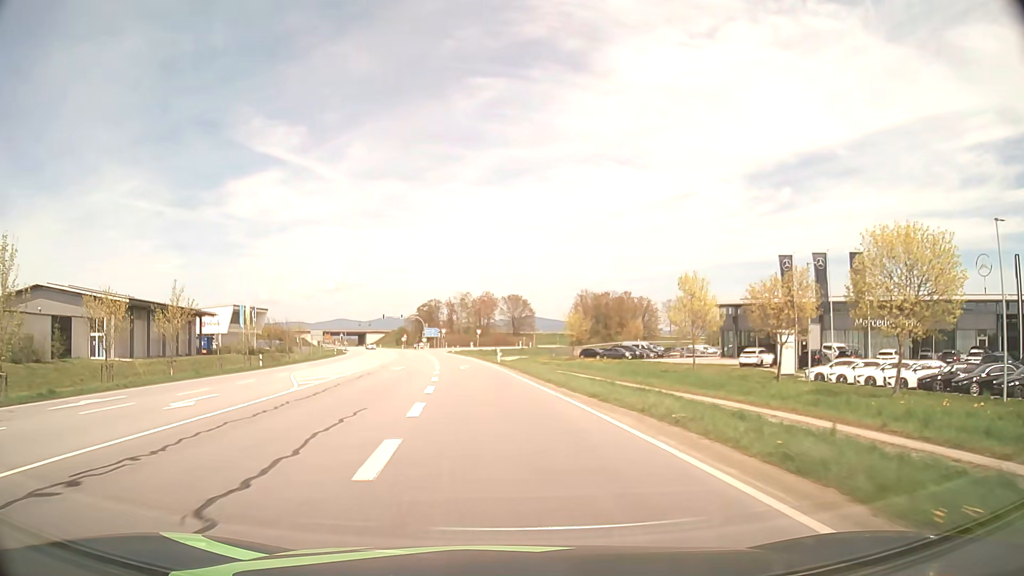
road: secondary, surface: asphalt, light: Day
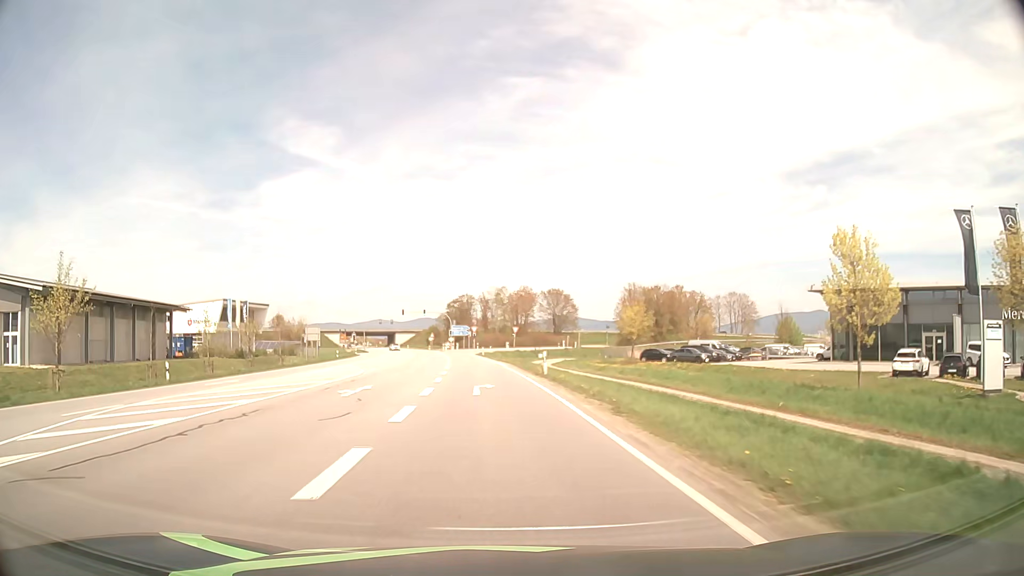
(-0.5, +19.1) m; -3°
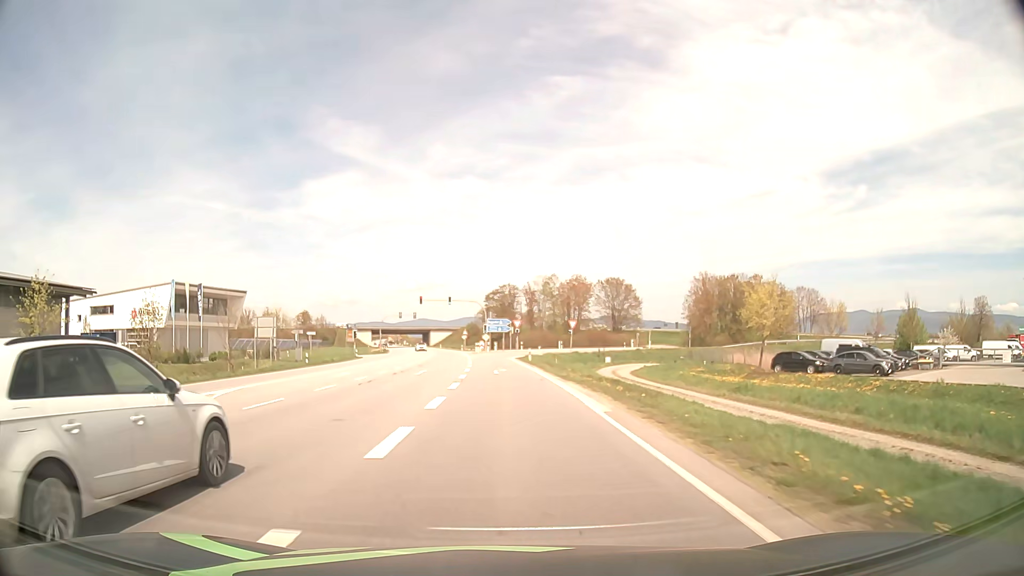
(-1.1, +28.0) m; -4°
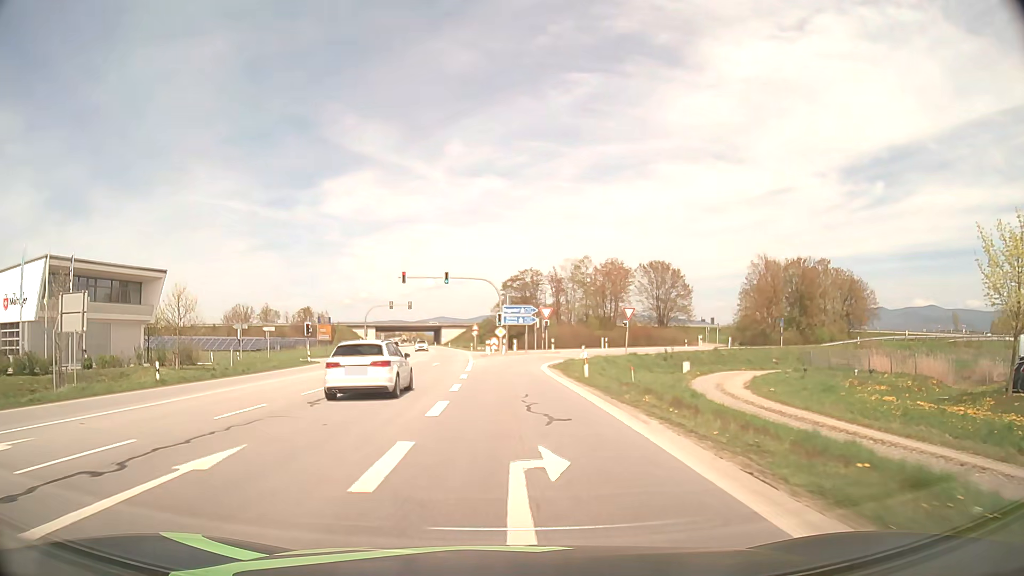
(-0.4, +26.1) m; -2°
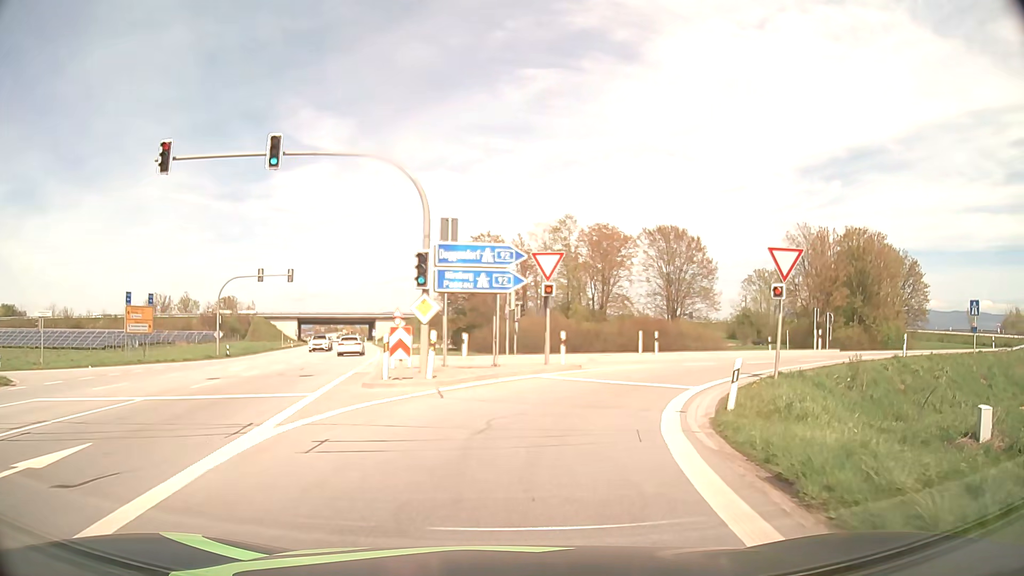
(+0.1, +35.2) m; +4°
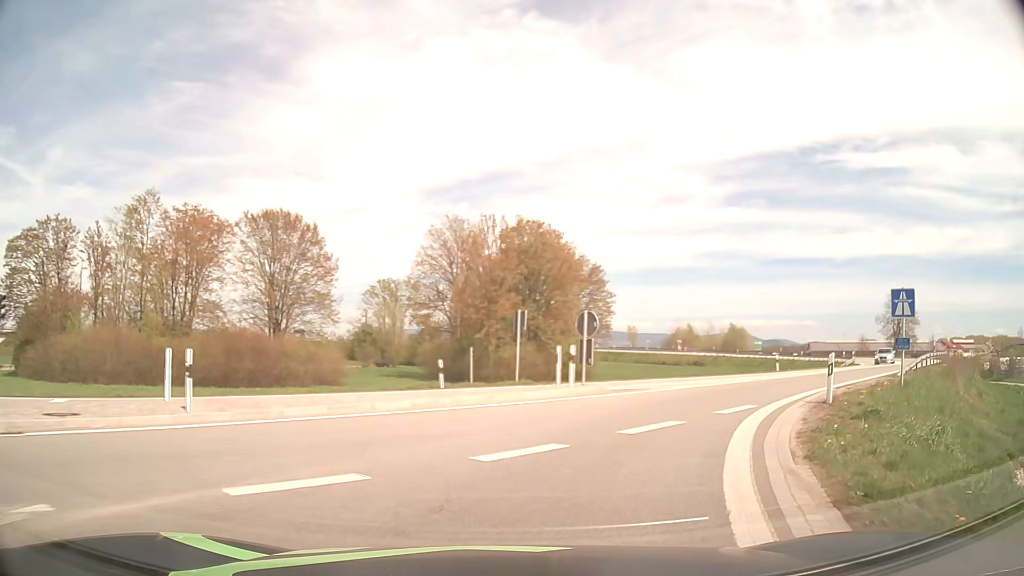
(+5.2, +20.3) m; +32°
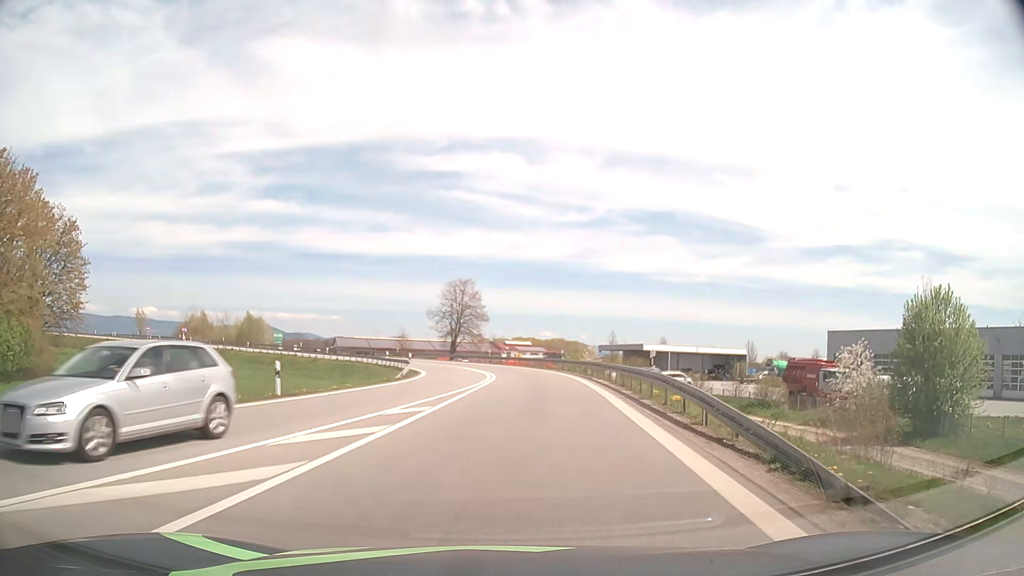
(+8.7, +20.7) m; +42°
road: motorway_link
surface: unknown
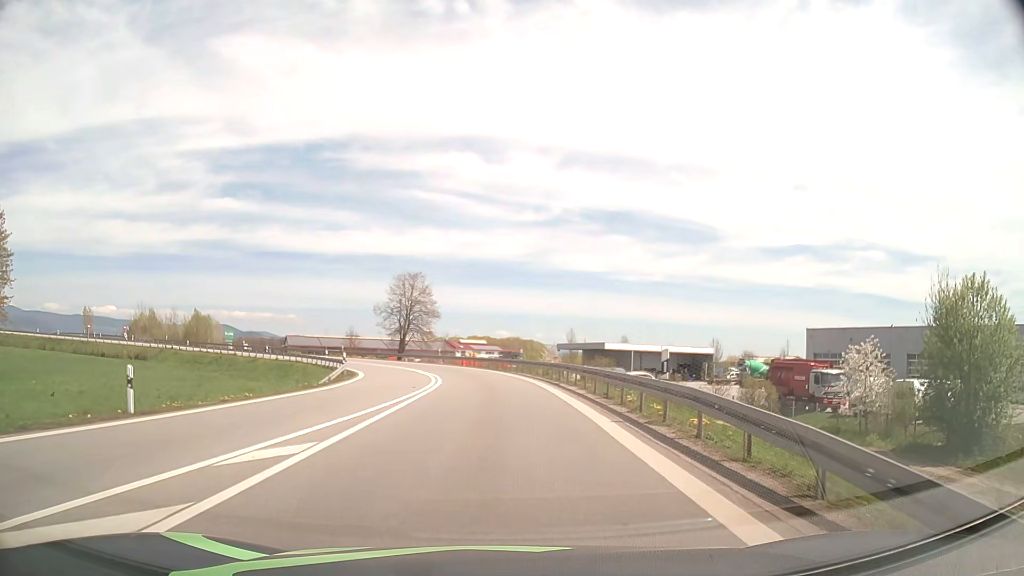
(+0.2, +6.4) m; +4°
